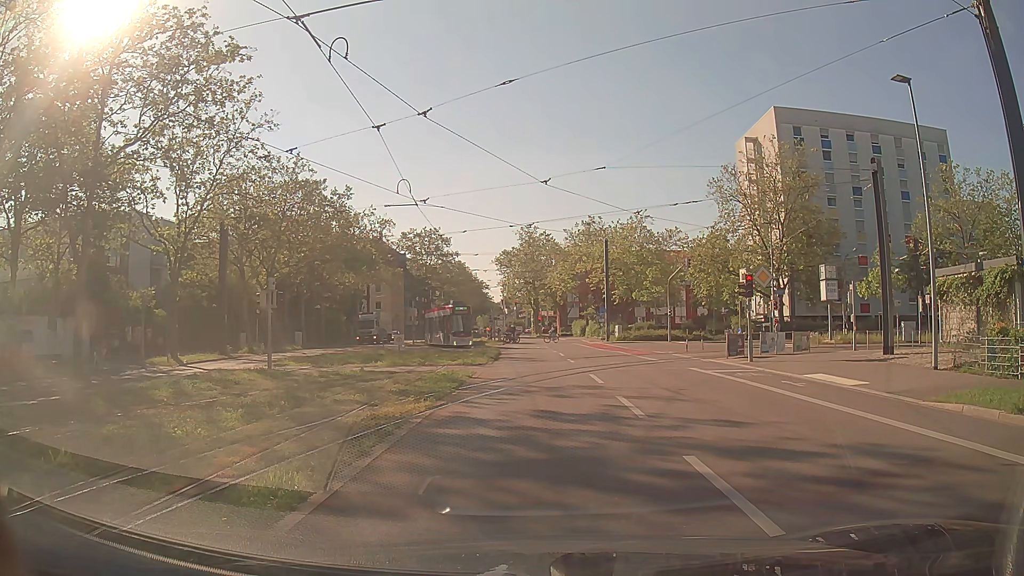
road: secondary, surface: asphalt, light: Day
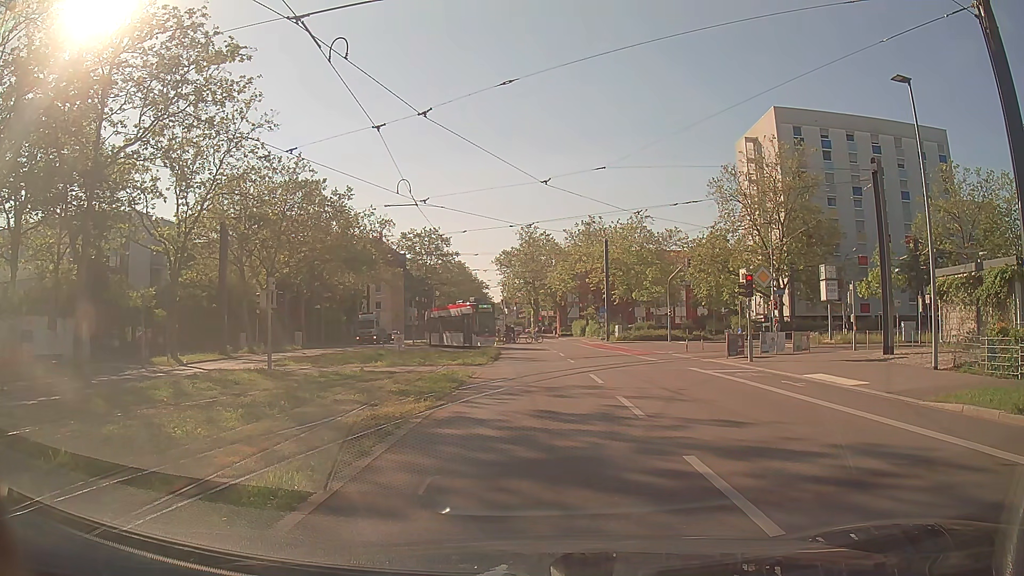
(0.0, 0.0) m; 0°
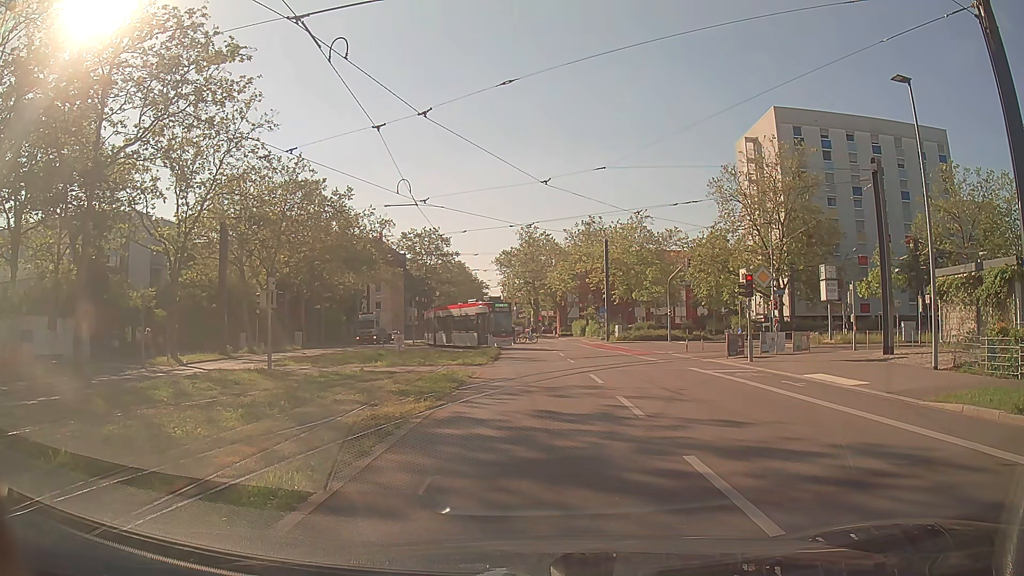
(0.0, 0.0) m; 0°
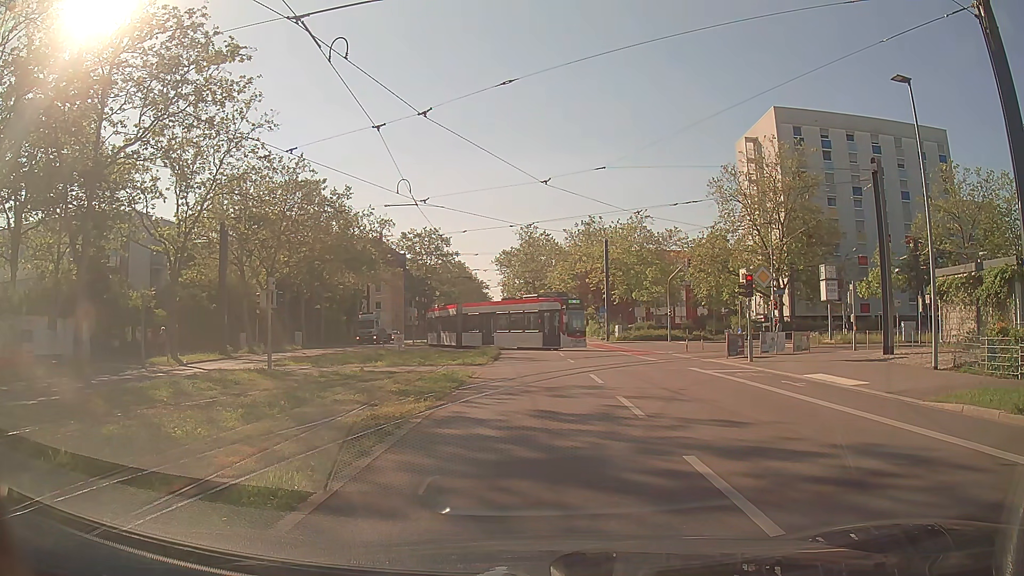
(0.0, 0.0) m; 0°
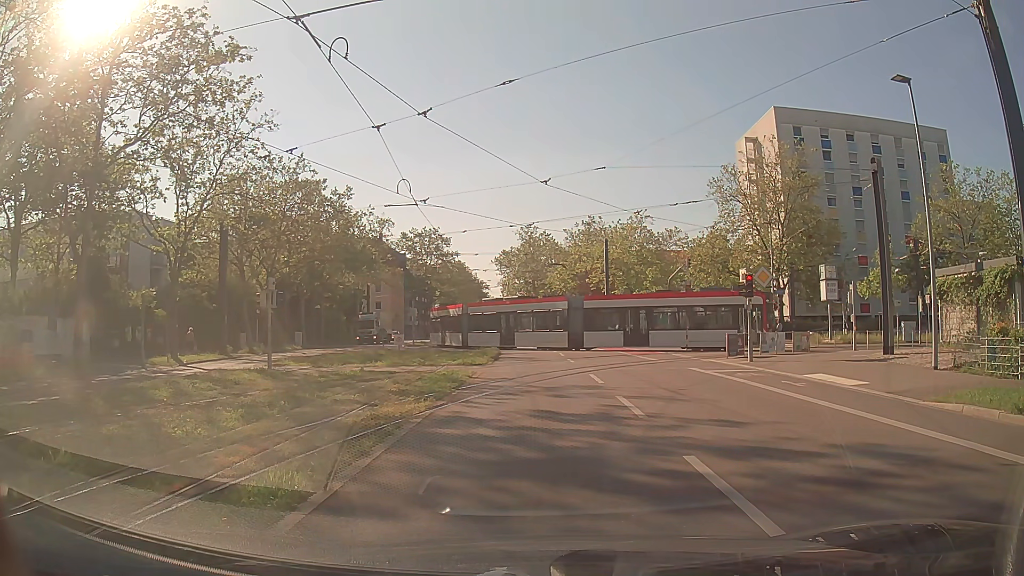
(0.0, 0.0) m; 0°
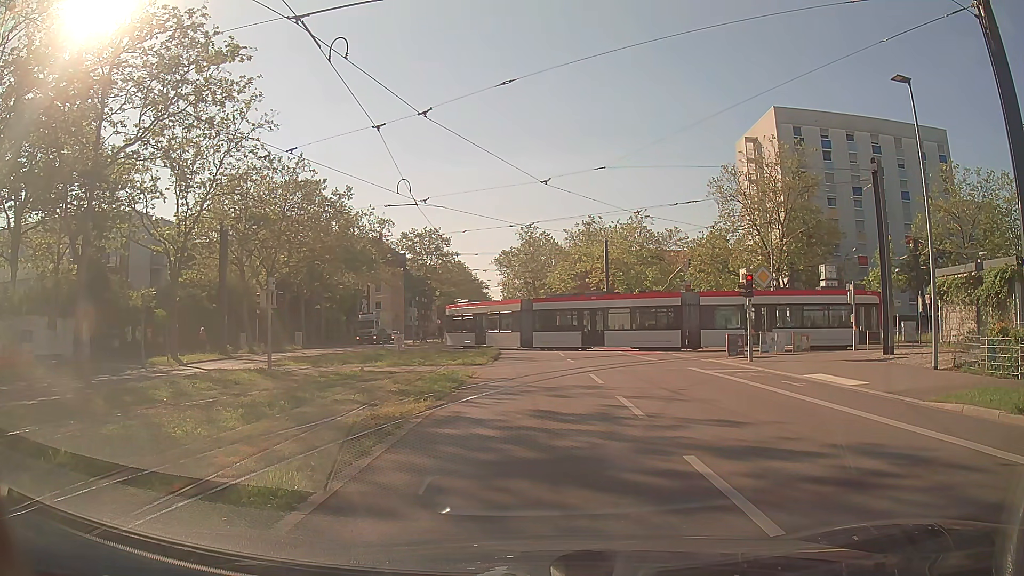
(0.0, 0.0) m; 0°
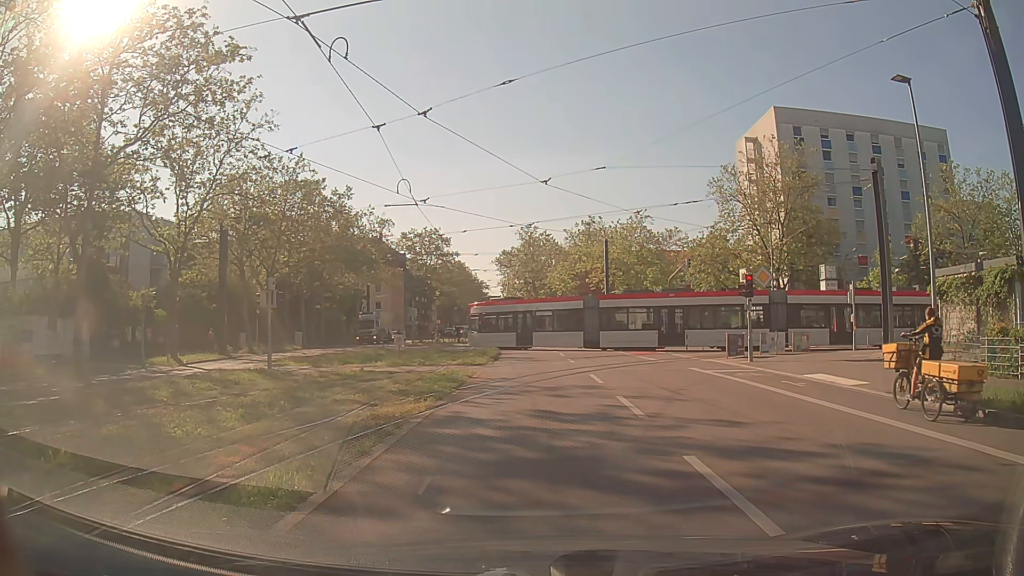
(0.0, 0.0) m; 0°
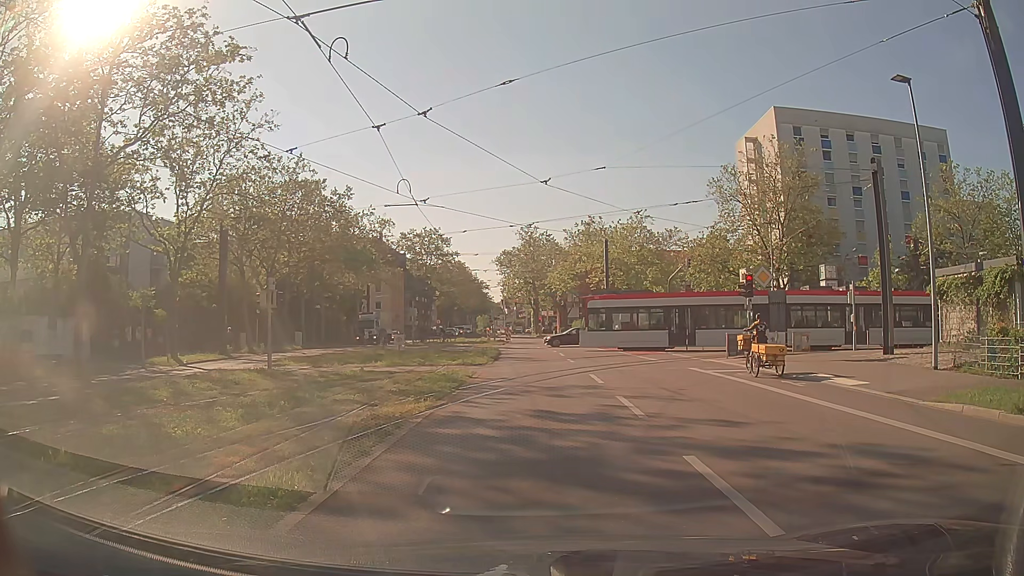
(0.0, 0.0) m; 0°
